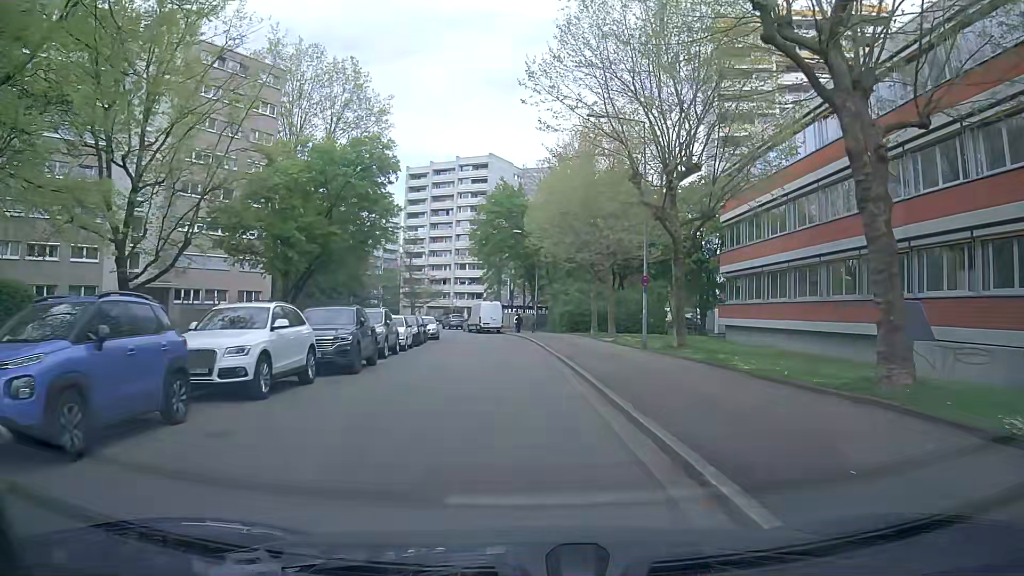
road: residential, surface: asphalt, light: Day
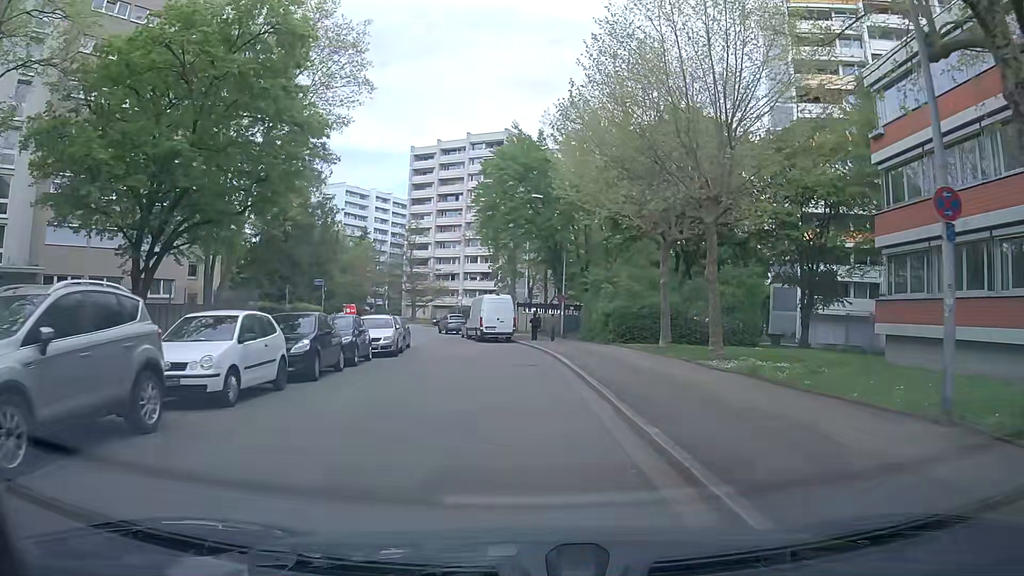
(-0.5, +18.1) m; -2°
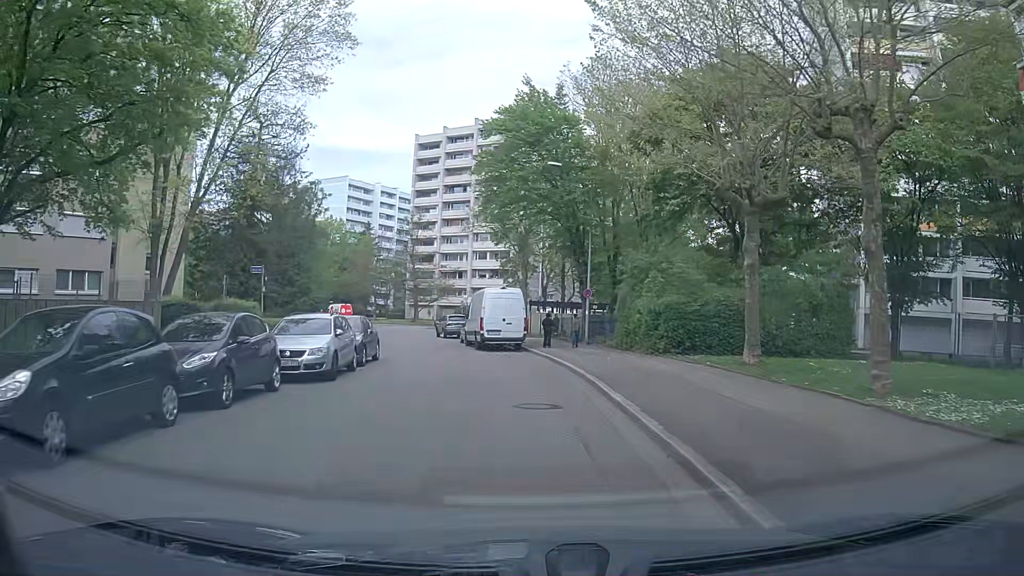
(-0.1, +9.1) m; -3°
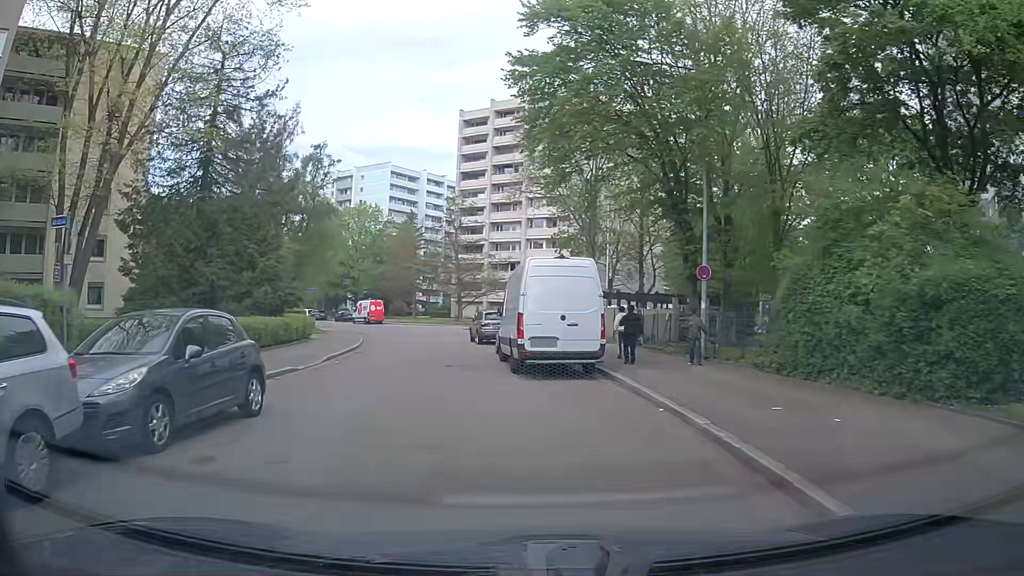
(-0.1, +13.5) m; -5°
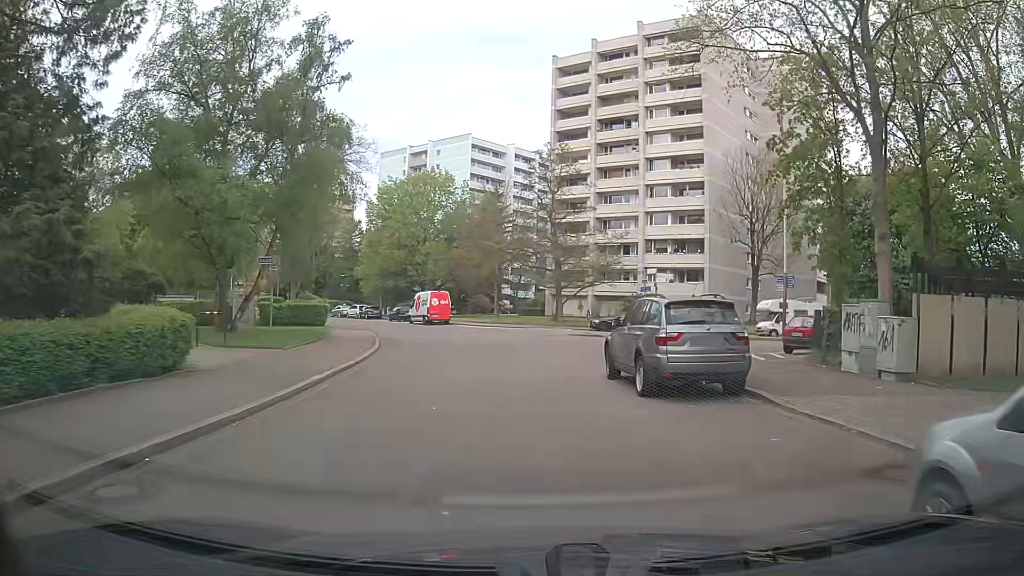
(-2.4, +21.8) m; -6°
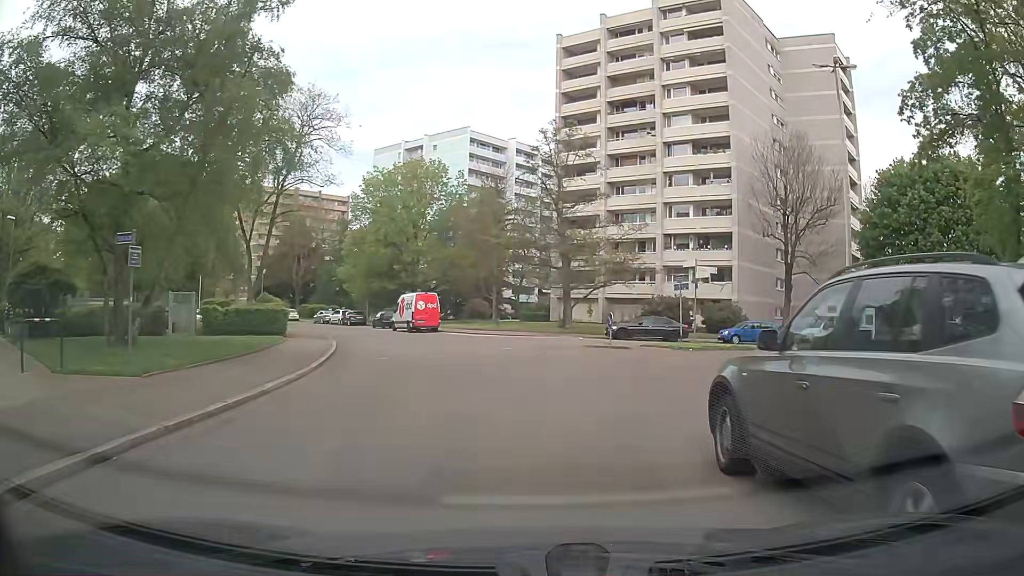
(-0.2, +8.1) m; -2°
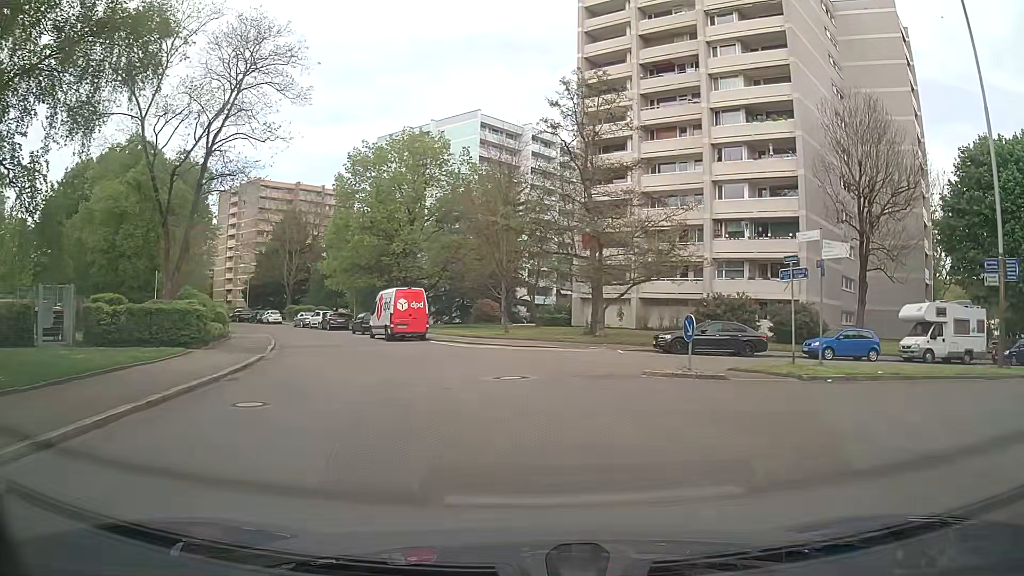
(0.0, +11.4) m; 0°
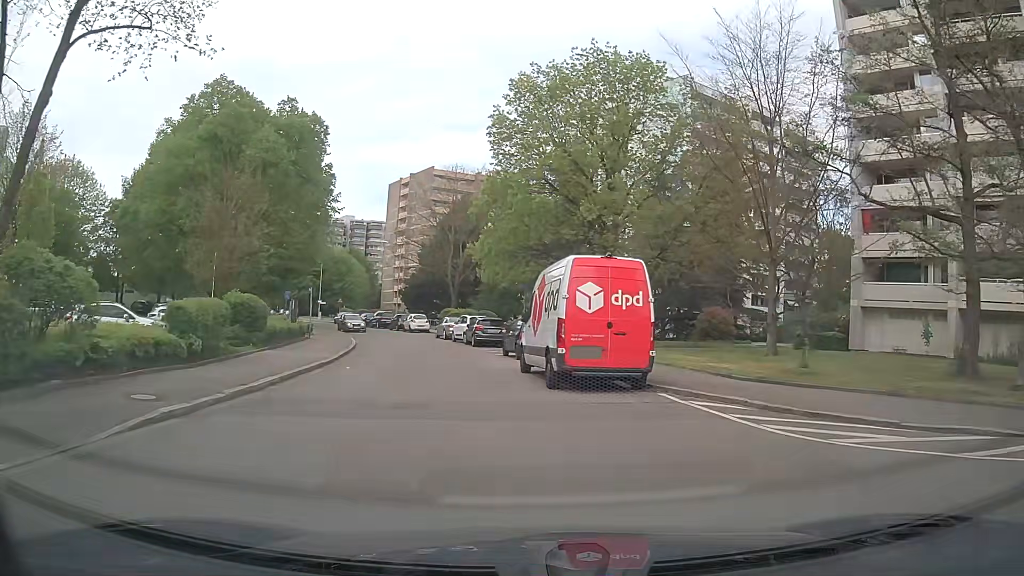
(-3.6, +20.1) m; -18°
(-1, +10) (-2, +20) (-3, +30) (-6, +39) (-9, +49) (-13, +58) (-17, +67) (-22, +76) (-27, +84) (-33, +93) m
